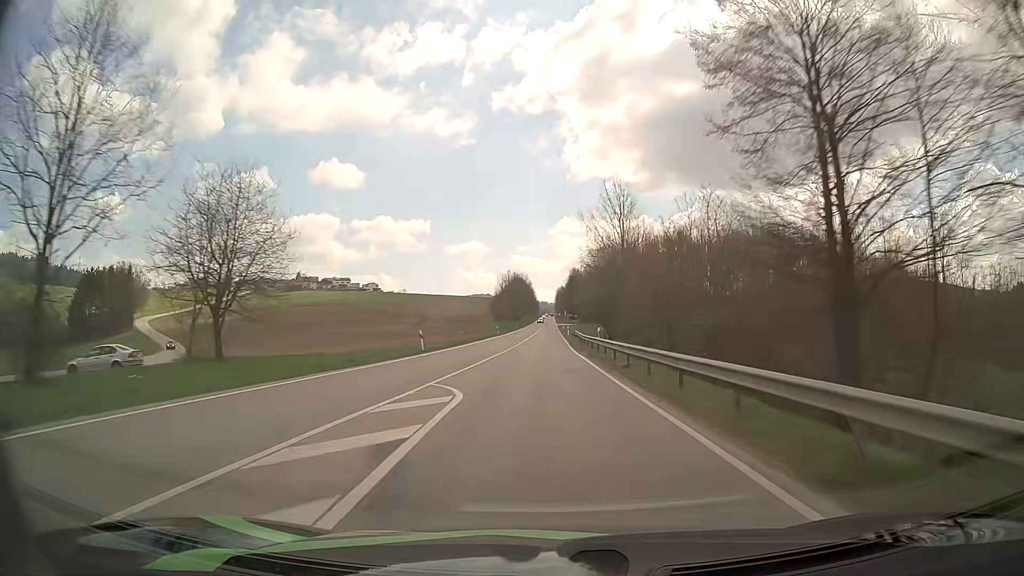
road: secondary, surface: asphalt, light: Day
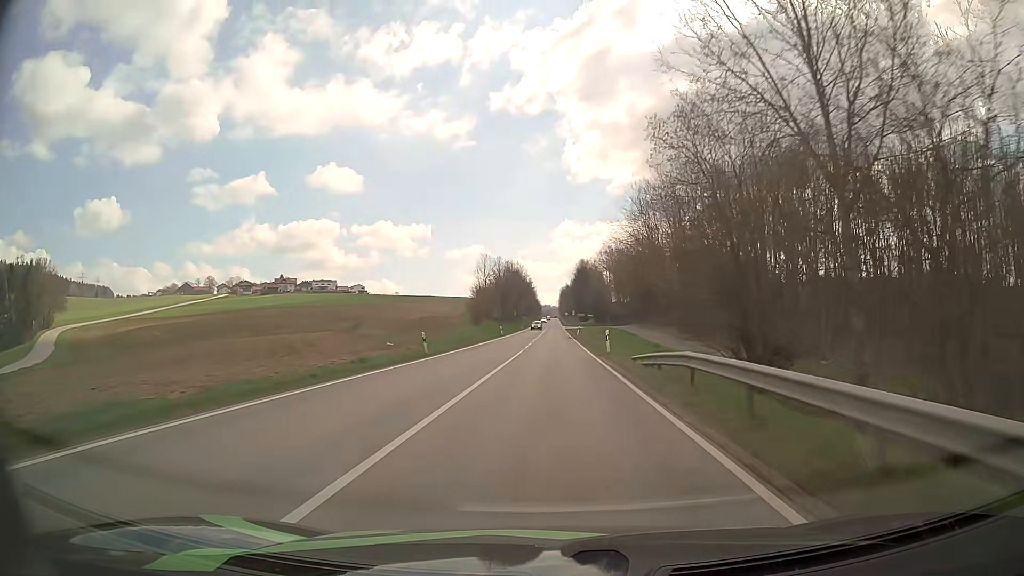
(-0.1, +49.1) m; 0°
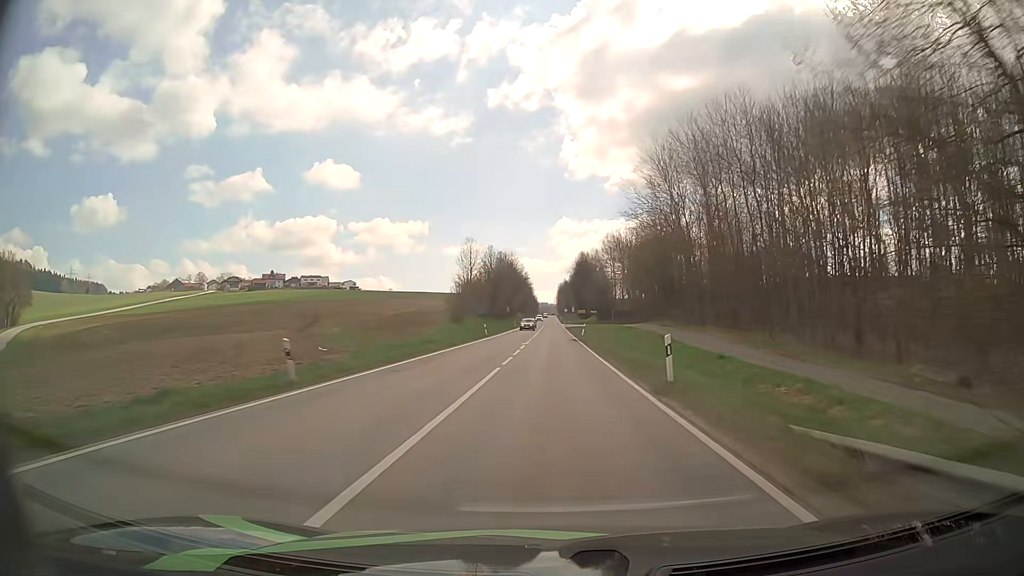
(0.0, +16.2) m; 0°
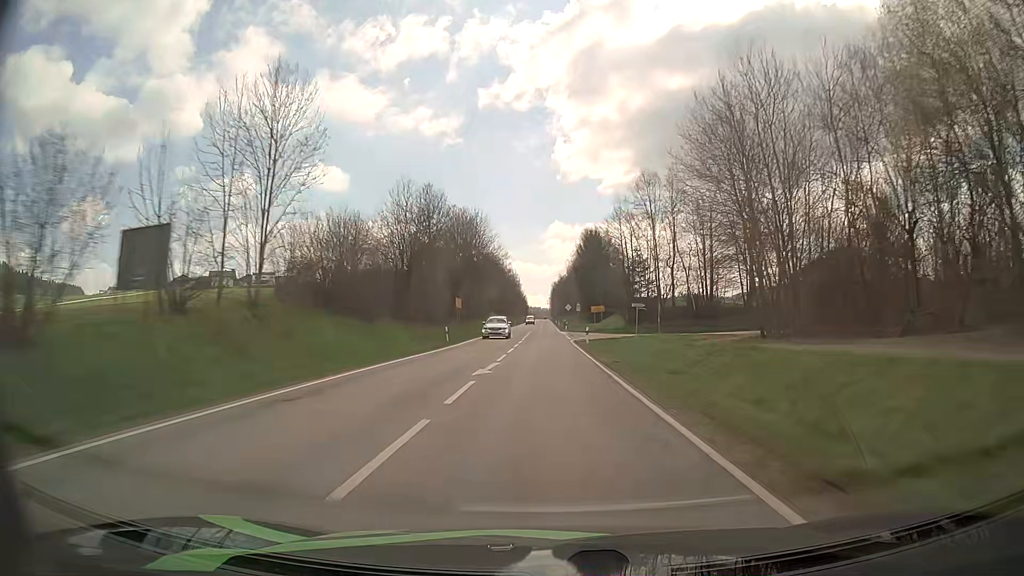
(+0.4, +64.3) m; +1°
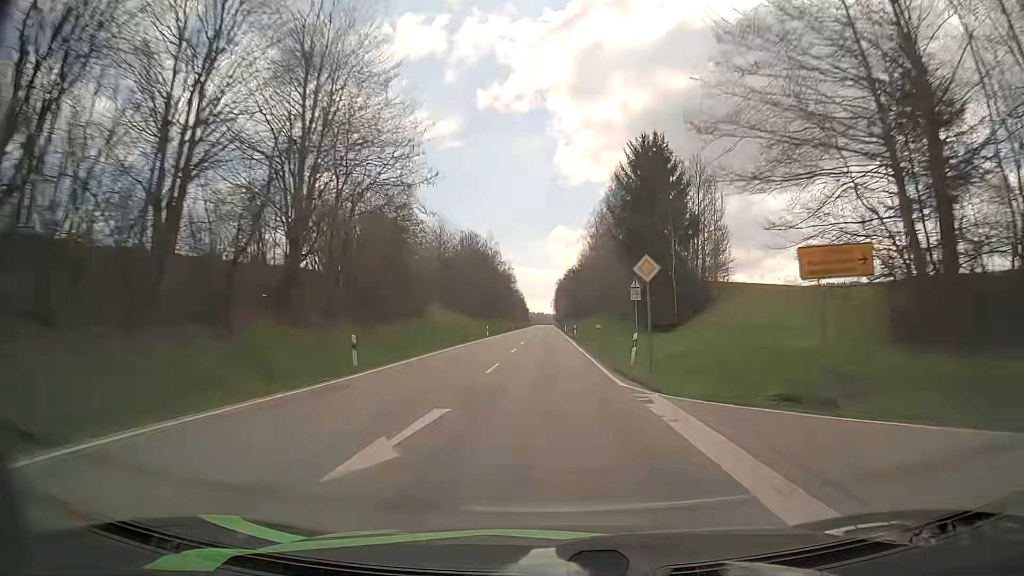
(-0.2, +65.5) m; 0°
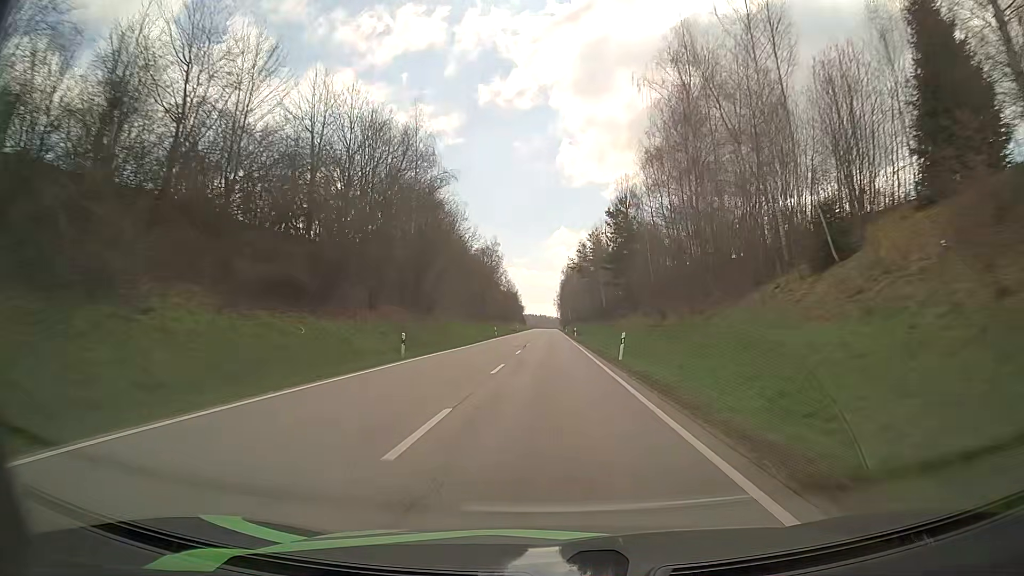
(-0.2, +84.4) m; 0°
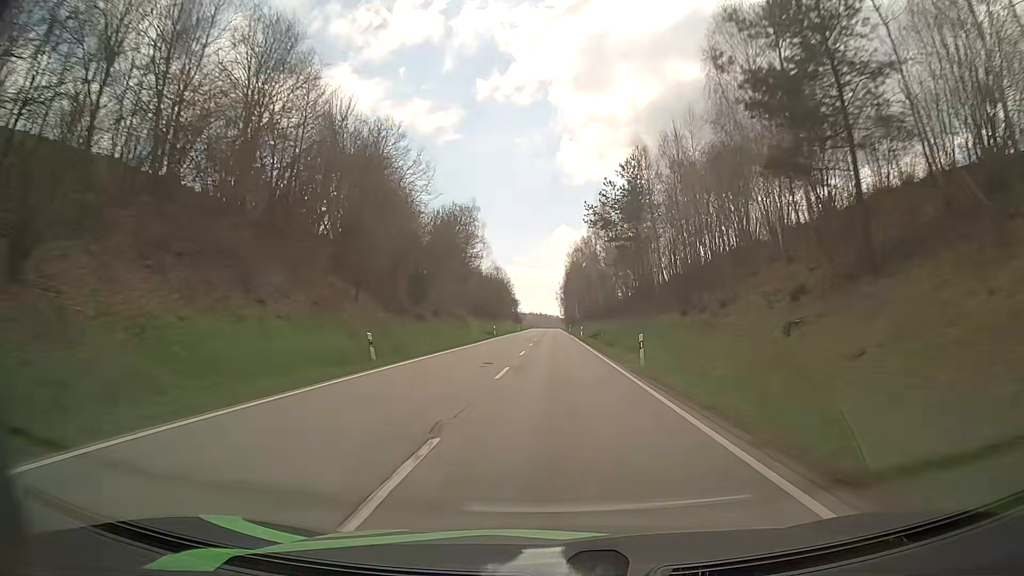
(0.0, +51.1) m; 0°
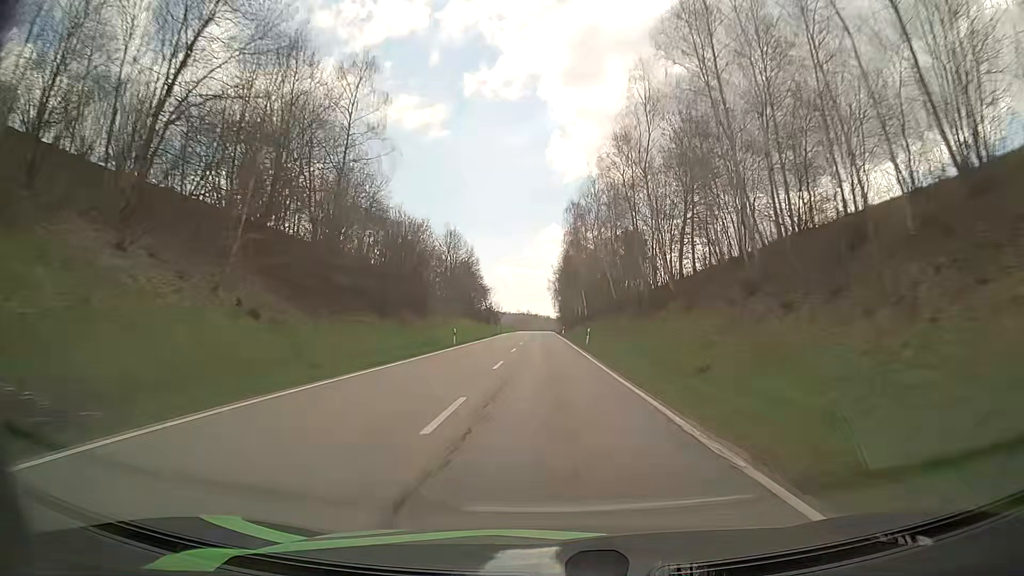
(+0.6, +68.2) m; +1°
(0, +10) (0, +20) (0, +30) (0, +40) (0, +50) (0, +60) (-1, +70) (-1, +80) (-1, +90) (-1, +100) m
